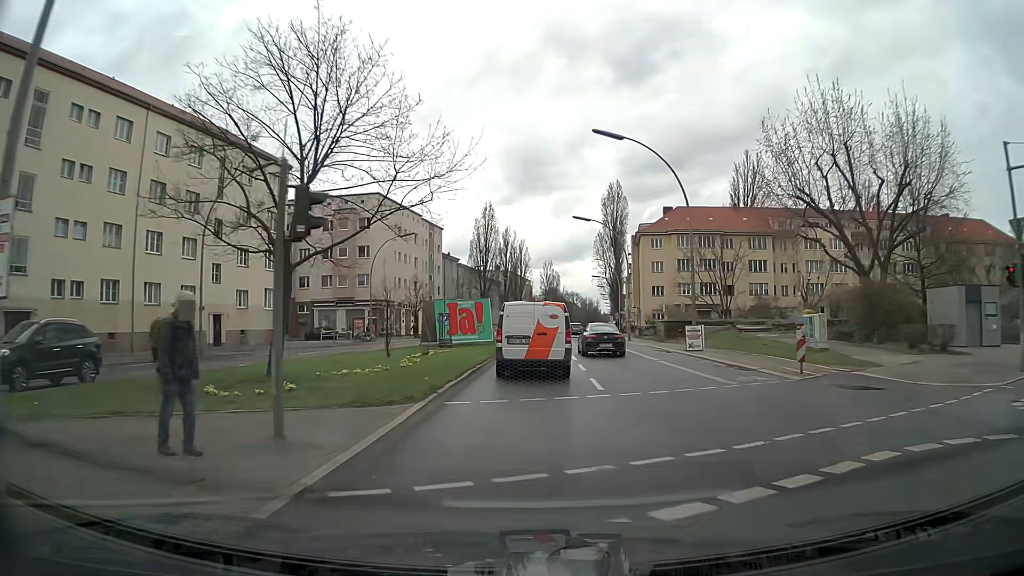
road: secondary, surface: asphalt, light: Day
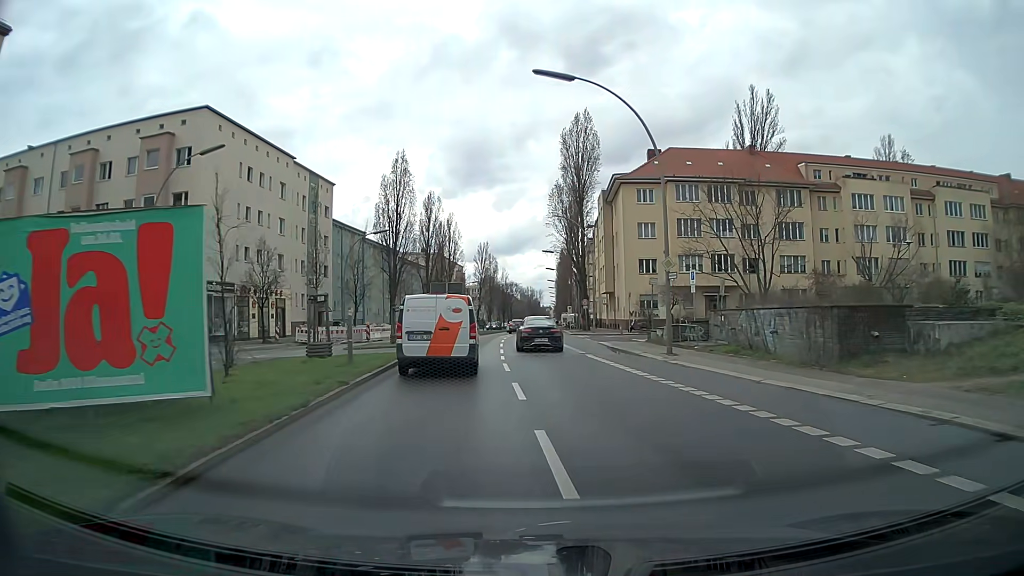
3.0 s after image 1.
(+1.0, +33.0) m; +5°
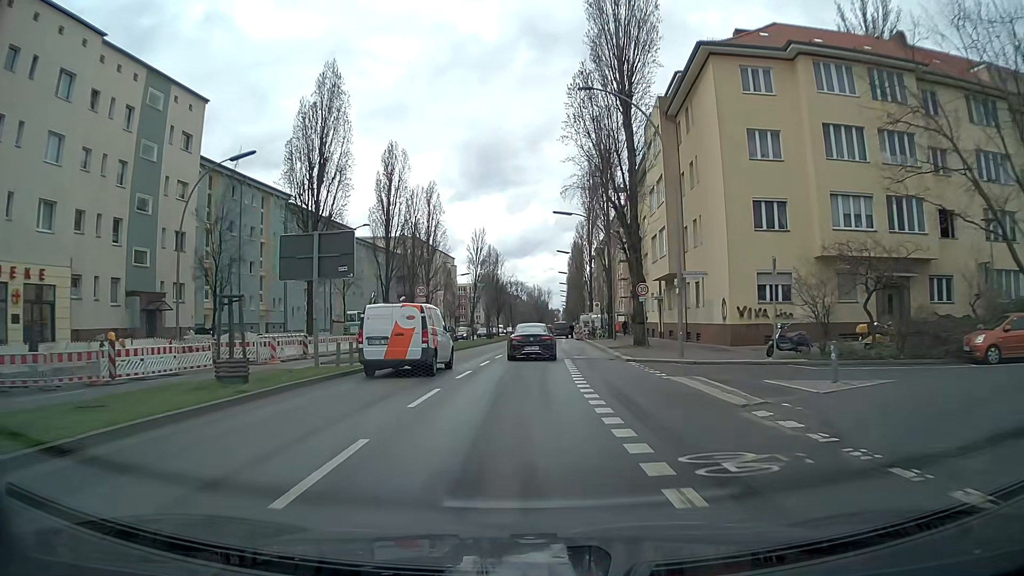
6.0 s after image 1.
(+0.5, +33.7) m; 0°
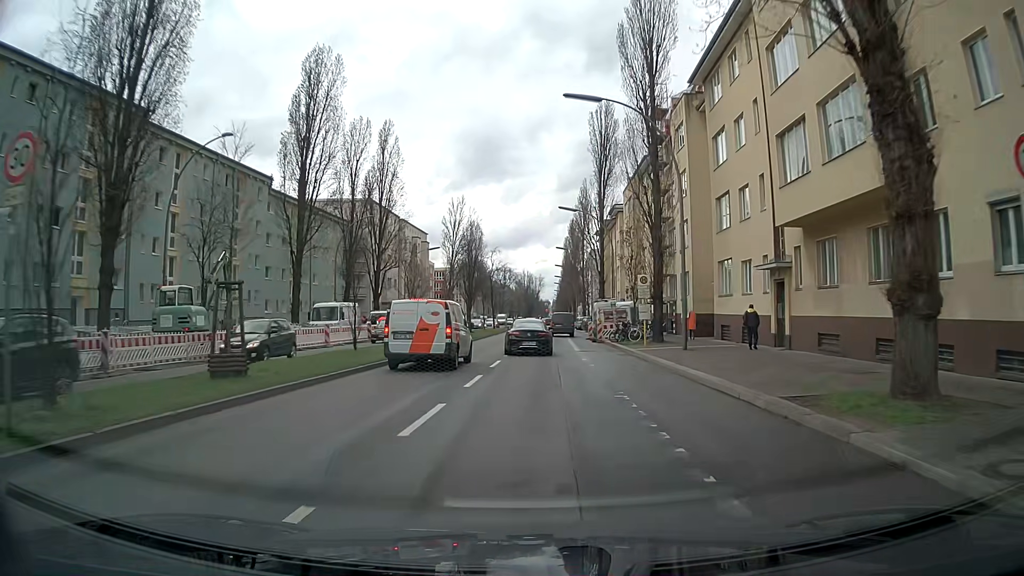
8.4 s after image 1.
(0.0, +27.0) m; 0°
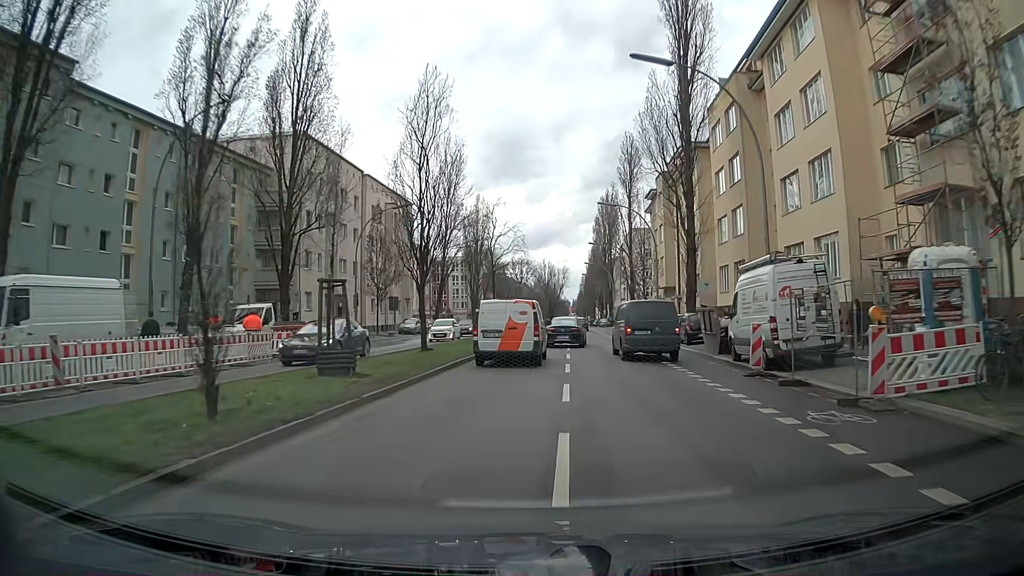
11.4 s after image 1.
(-0.2, +32.8) m; -1°
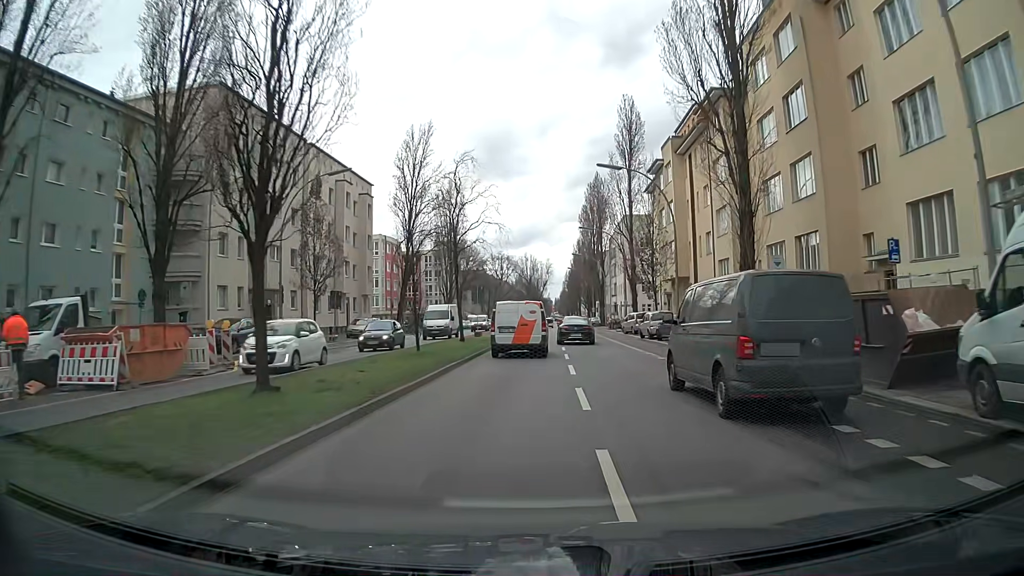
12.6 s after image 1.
(+0.2, +13.2) m; +2°
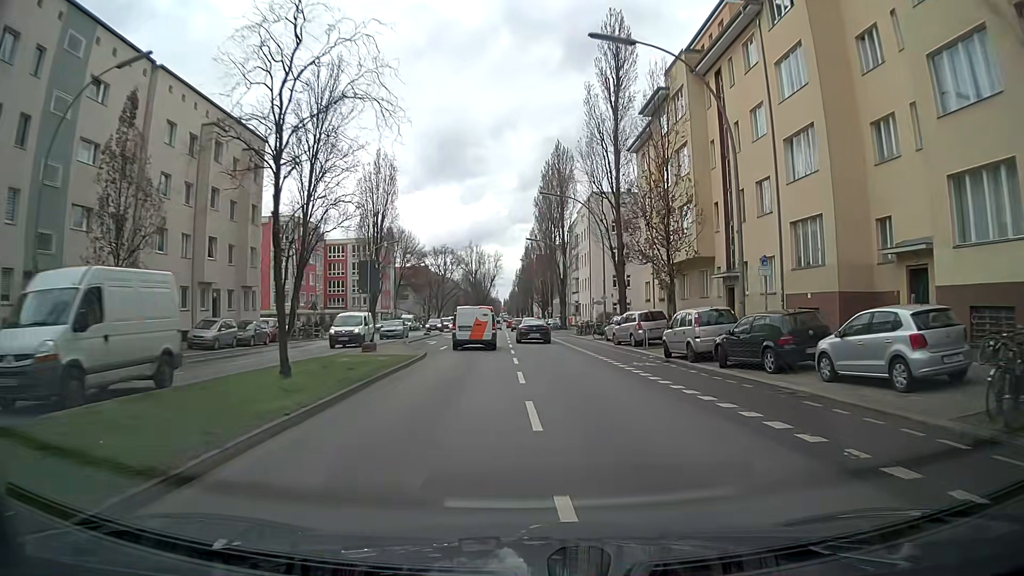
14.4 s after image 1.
(+0.4, +19.8) m; +4°
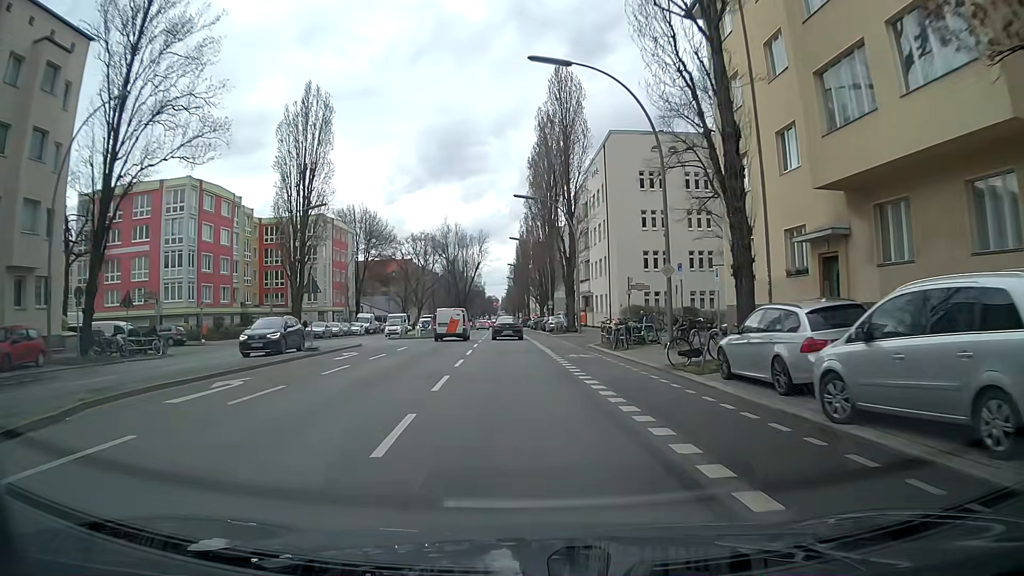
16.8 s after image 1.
(+0.6, +25.9) m; +1°
(0, +10) (-1, +20) (-1, +30) (-2, +40) (-2, +50) (-3, +60) (-3, +70) (-4, +80) (-4, +90) (-5, +100) m
